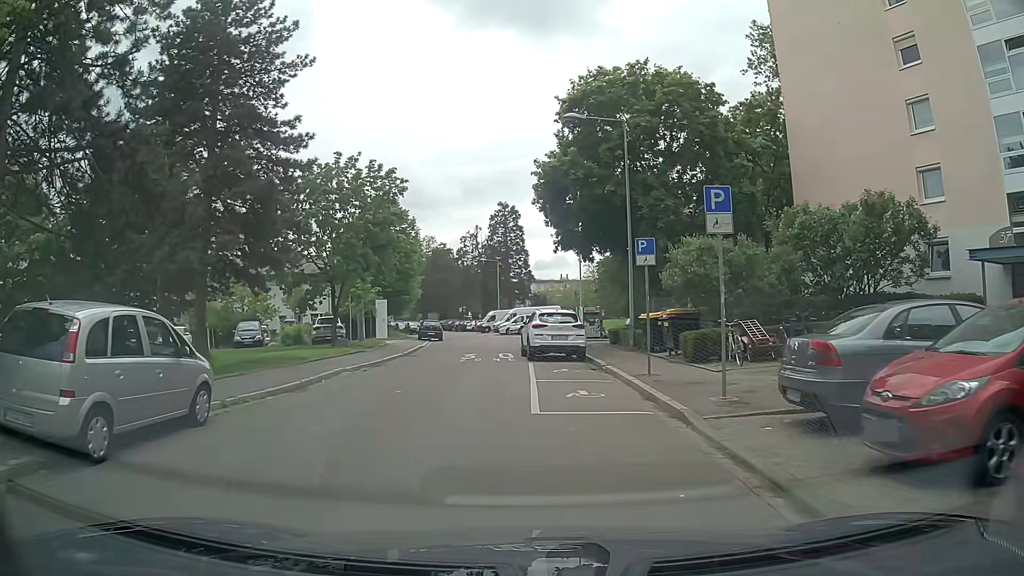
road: residential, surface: asphalt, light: Day
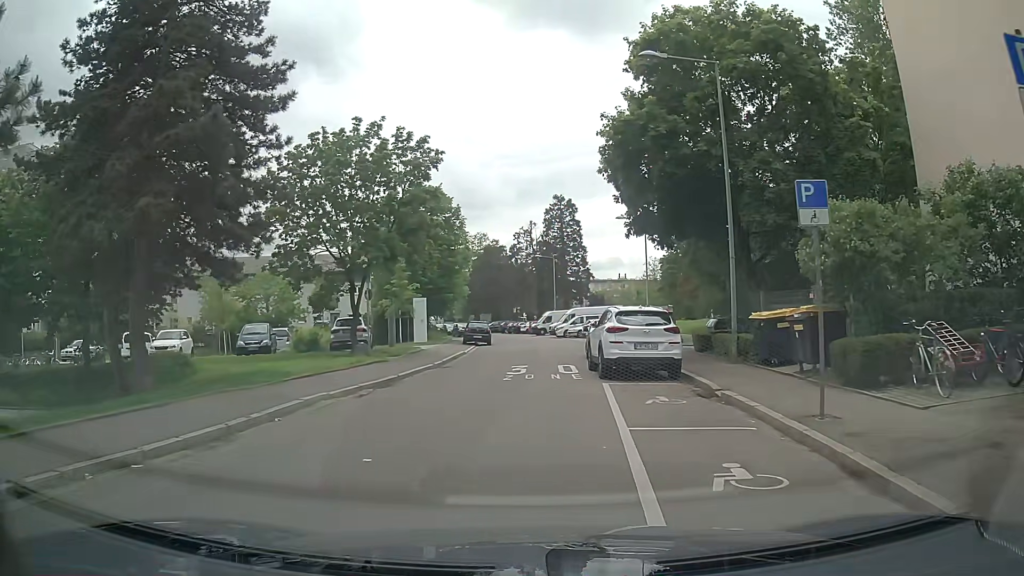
(-0.2, +6.4) m; -5°
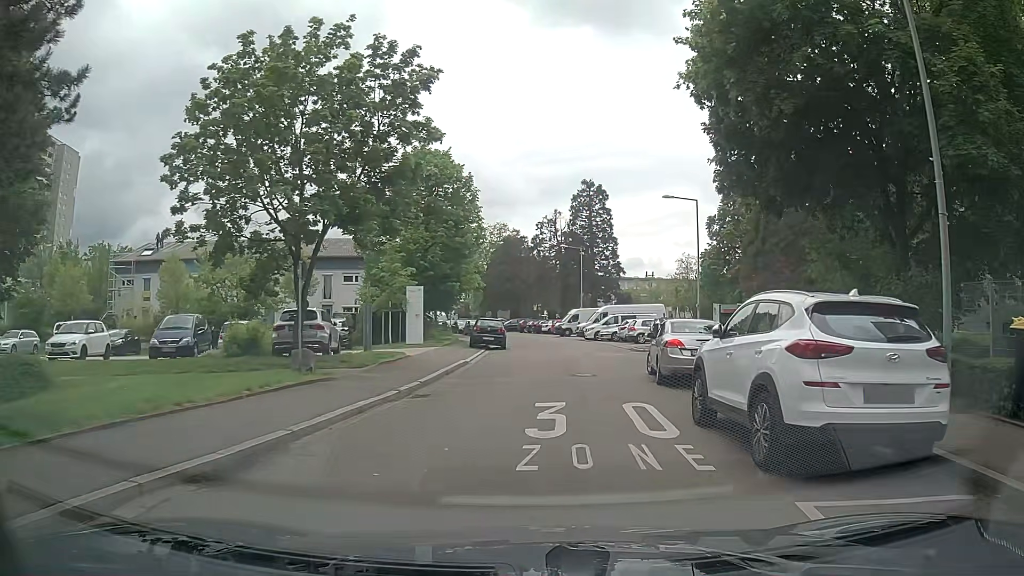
(-0.3, +9.5) m; 0°
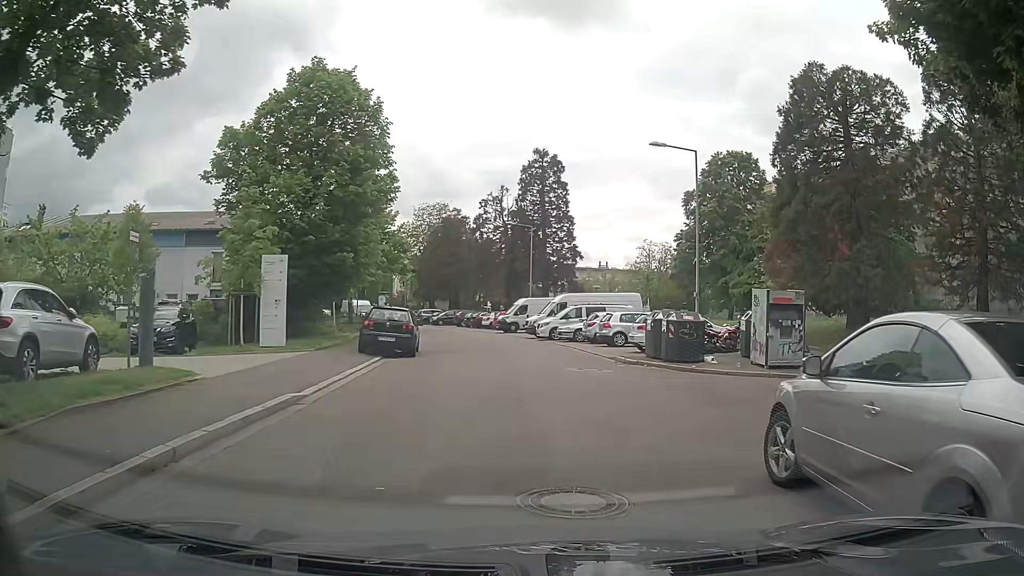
(+0.3, +12.1) m; +5°
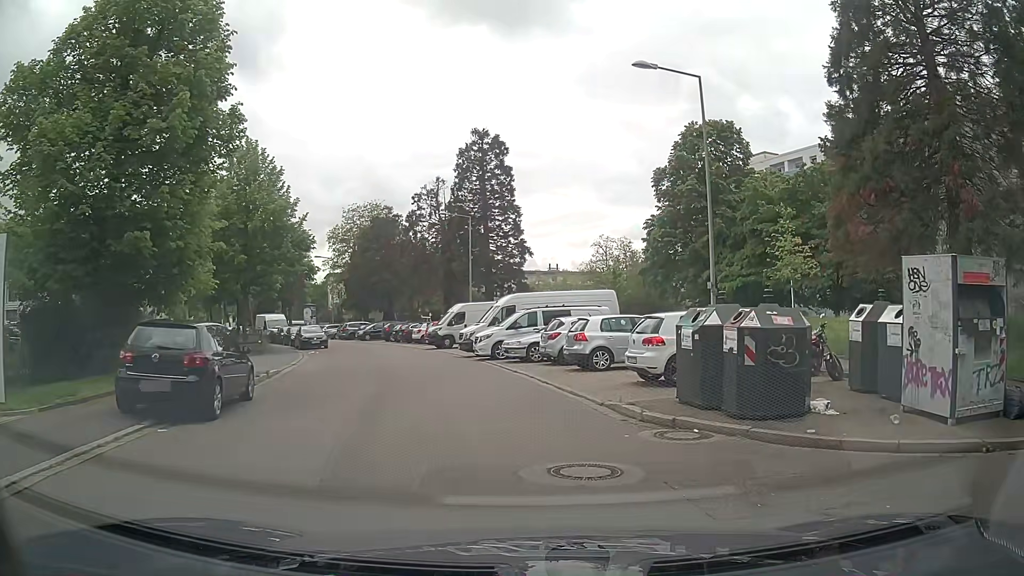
(+0.5, +10.7) m; +4°
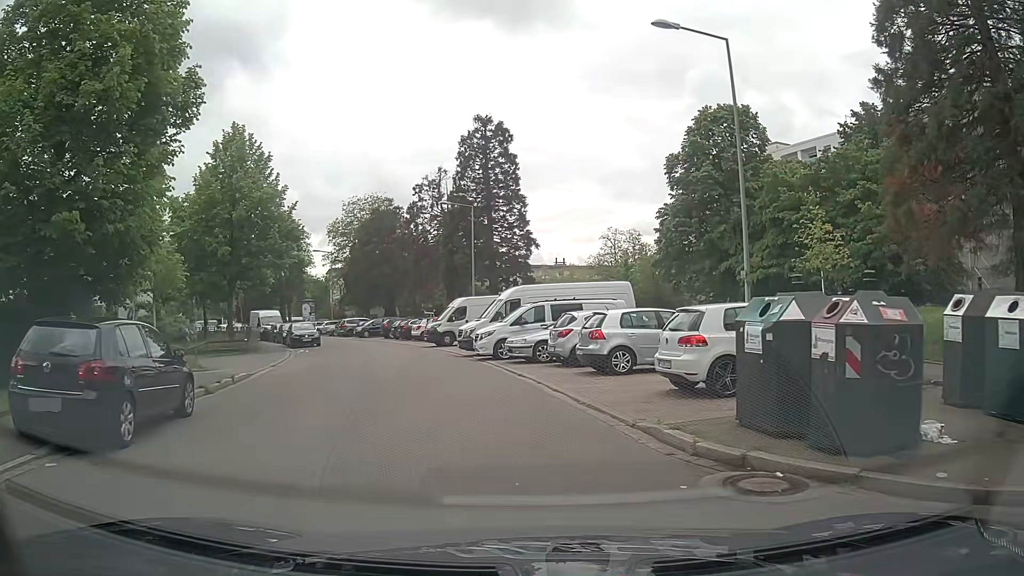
(0.0, +2.8) m; -1°
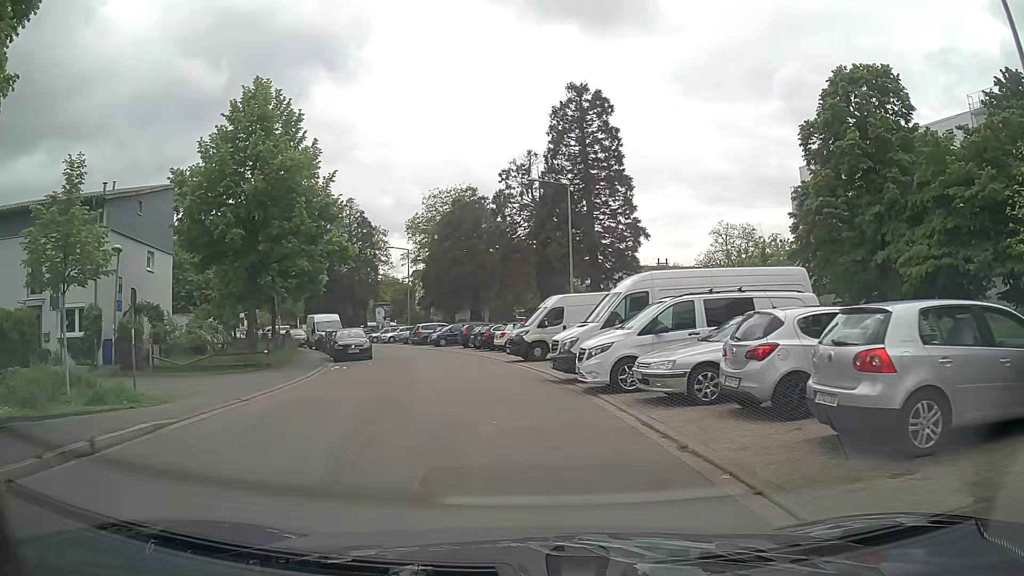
(-0.7, +9.2) m; -9°
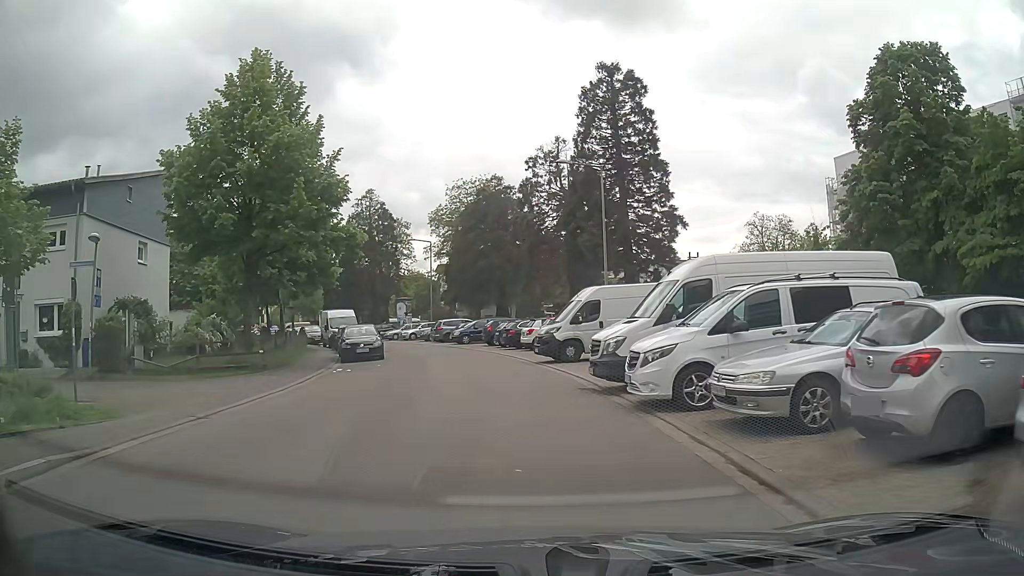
(-0.1, +3.3) m; -1°
(0, +10) (-1, +20) (-3, +30) (-6, +39) (-10, +49) (-15, +57) (-21, +65) (-27, +73) (-34, +80) (-42, +86) m
